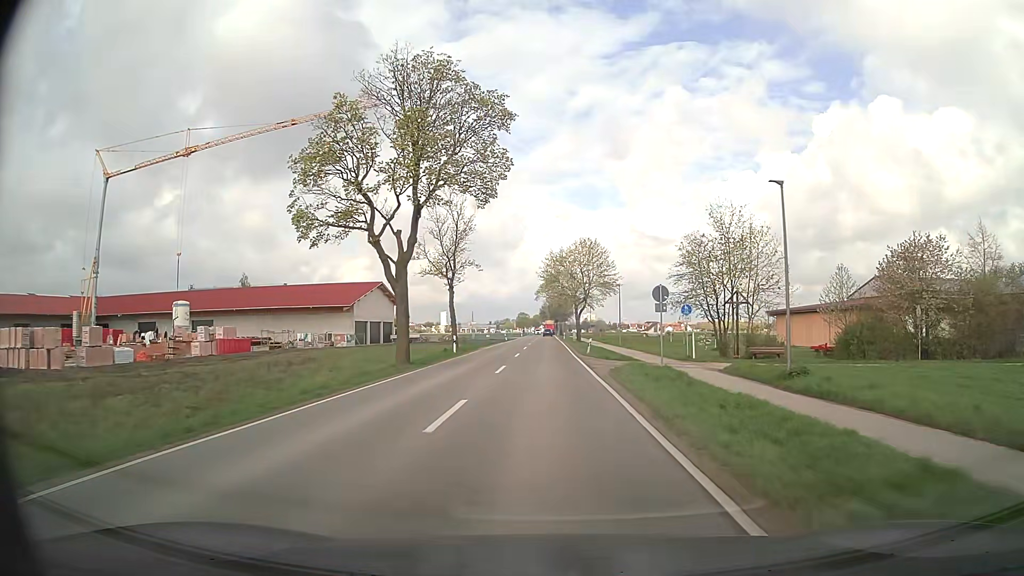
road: secondary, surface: asphalt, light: Day
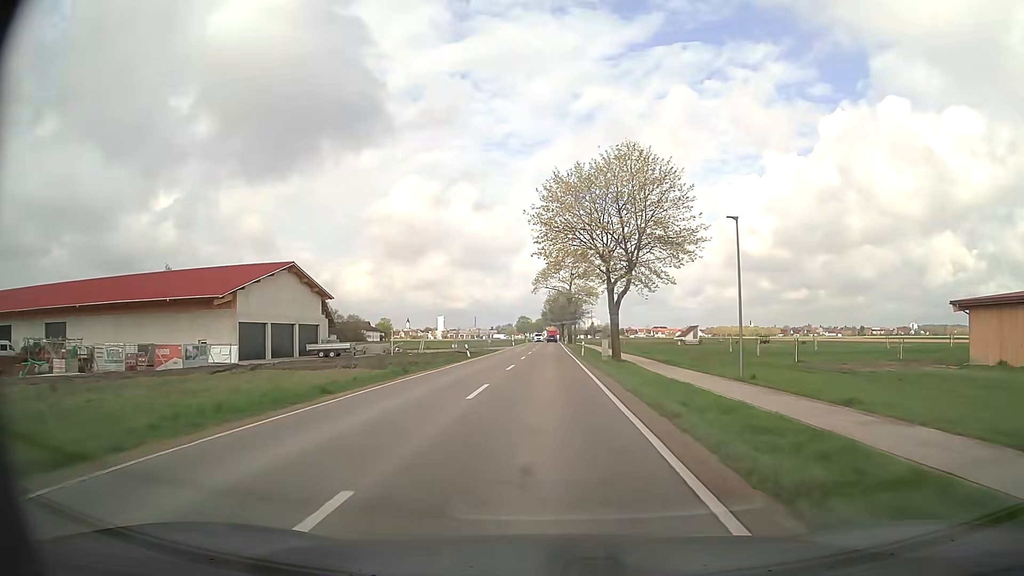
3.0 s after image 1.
(+0.1, +43.5) m; 0°
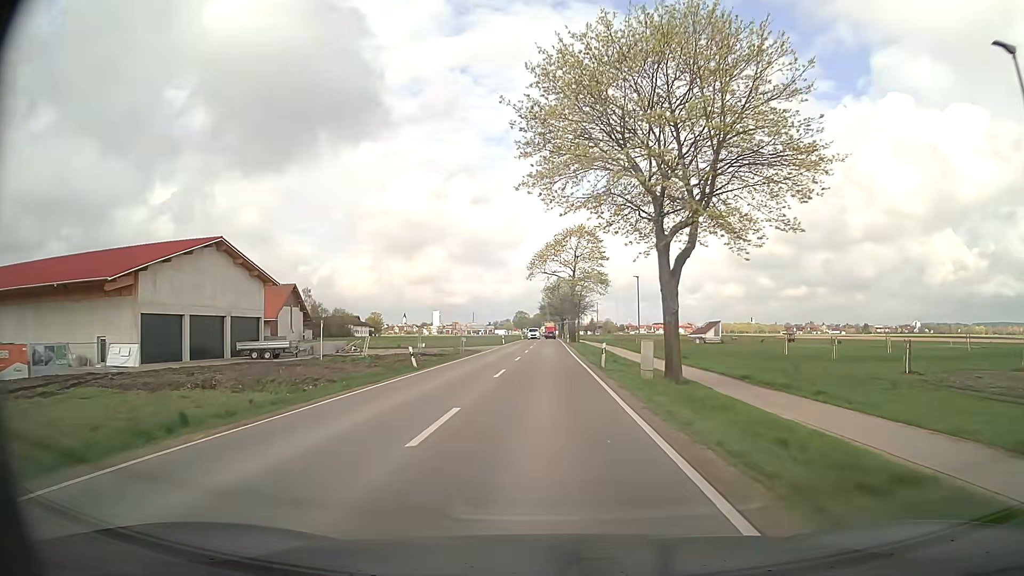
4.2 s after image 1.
(0.0, +17.9) m; 0°
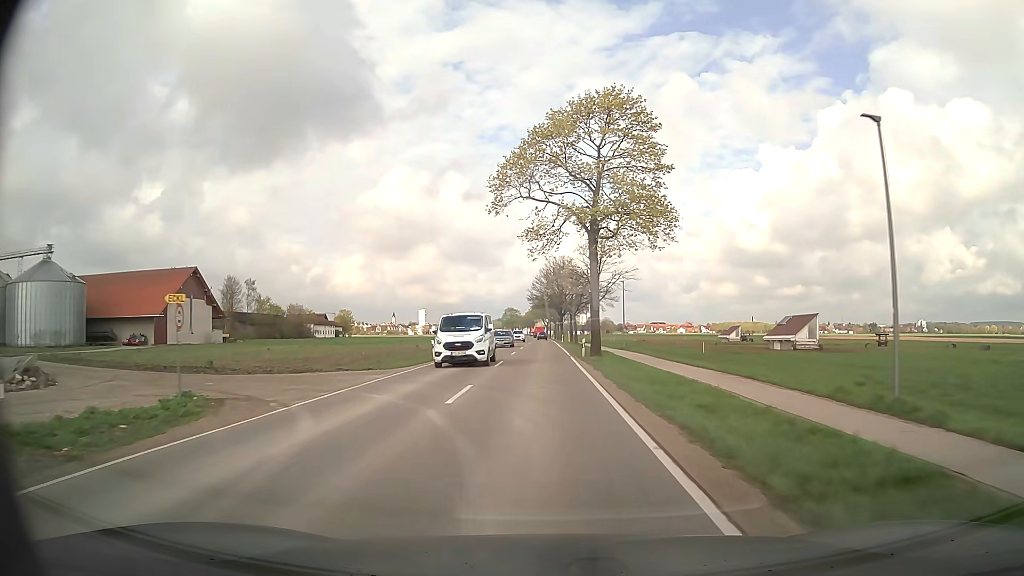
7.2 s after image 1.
(+0.1, +43.8) m; +1°
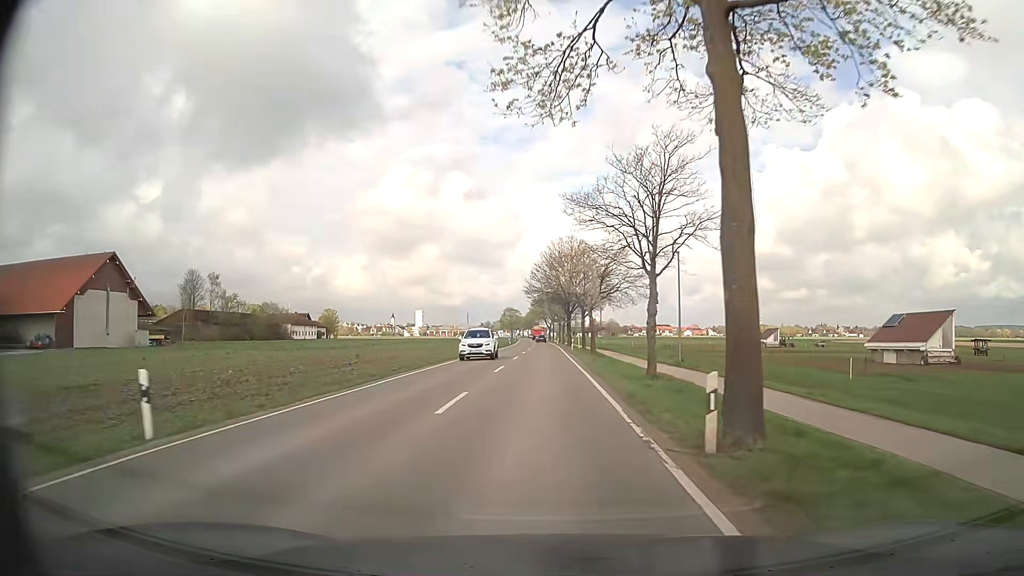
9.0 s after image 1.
(-0.2, +25.2) m; 0°
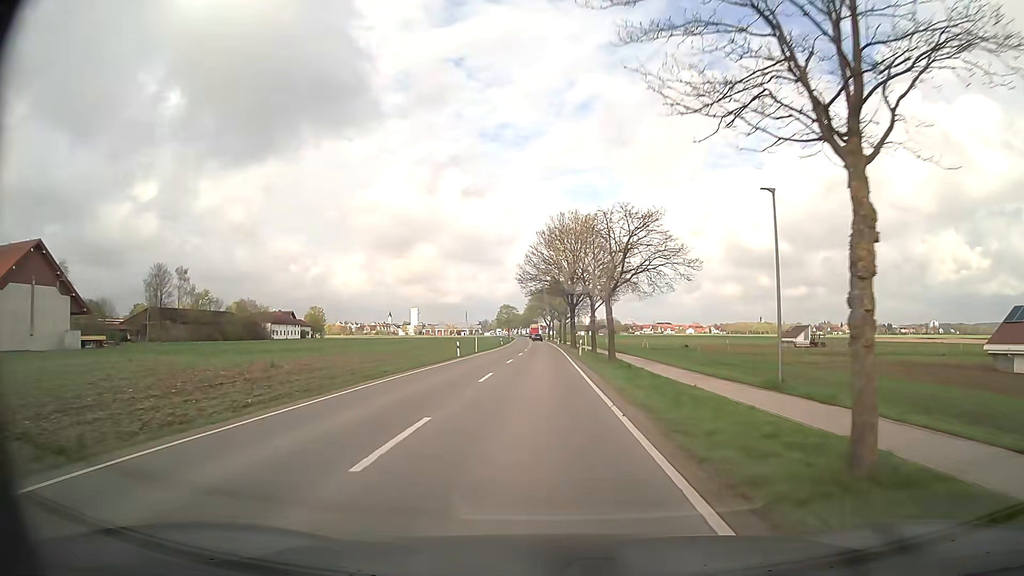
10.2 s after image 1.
(+0.1, +16.6) m; 0°
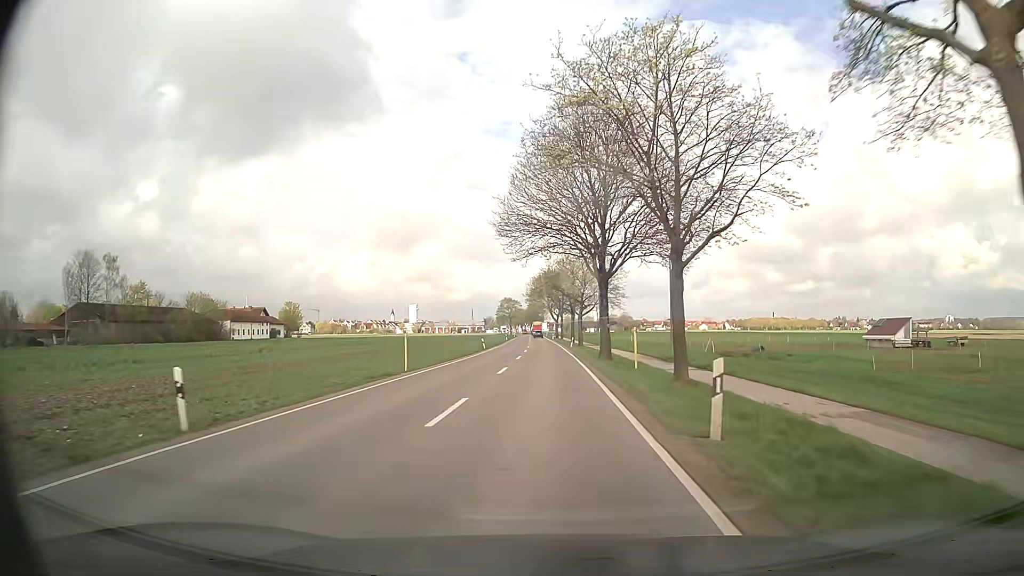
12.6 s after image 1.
(0.0, +33.0) m; -1°
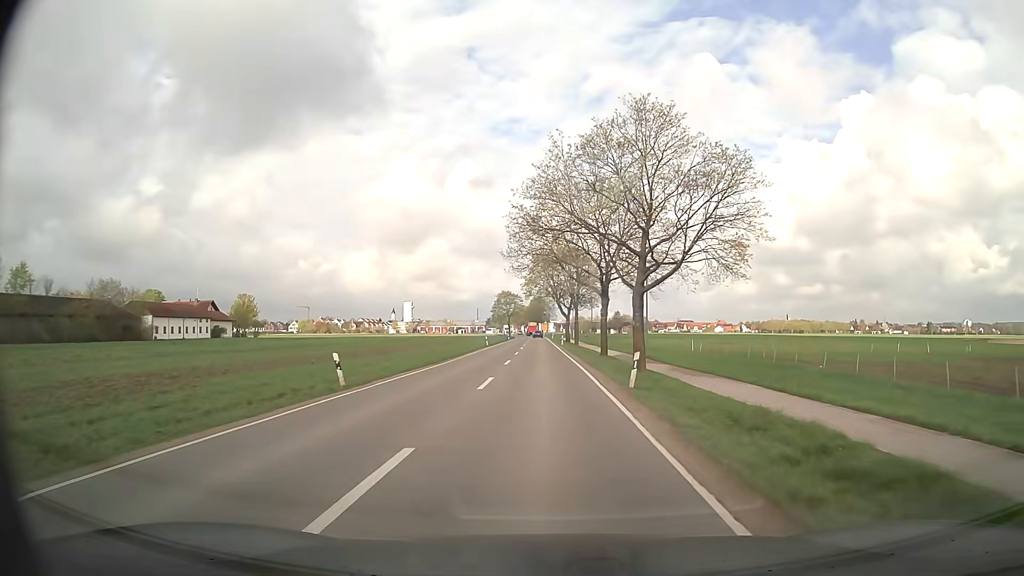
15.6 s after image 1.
(0.0, +42.1) m; -1°
(0, +10) (0, +20) (0, +30) (0, +40) (0, +50) (0, +60) (0, +70) (0, +80) (-1, +90) (-1, +100) m
